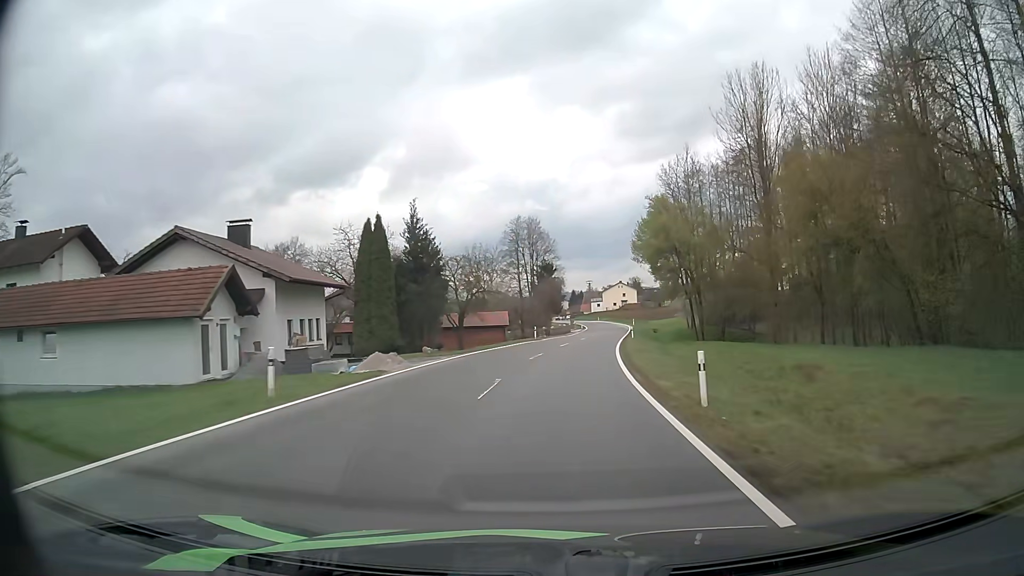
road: tertiary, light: Day
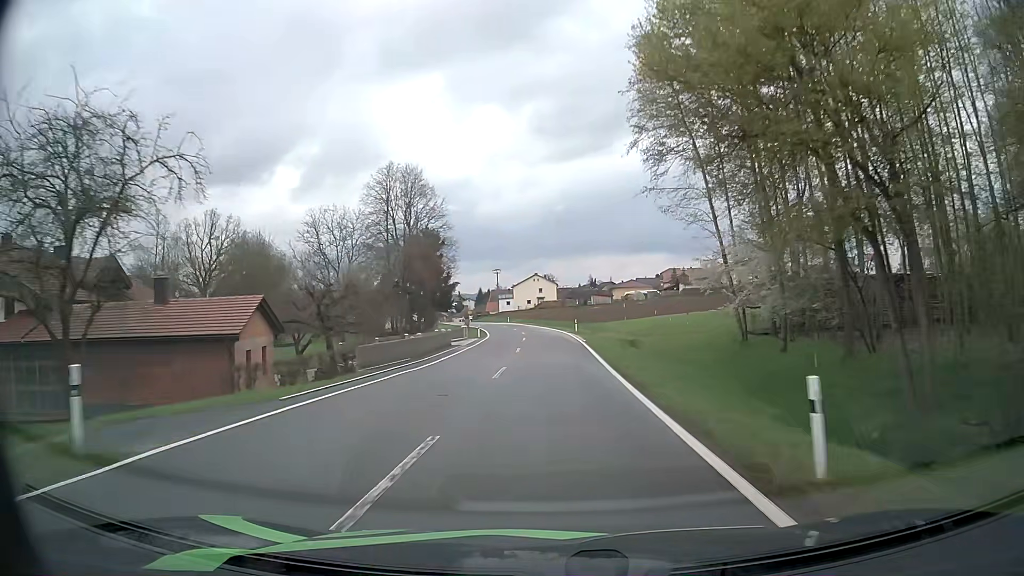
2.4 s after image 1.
(+3.0, +43.8) m; +7°
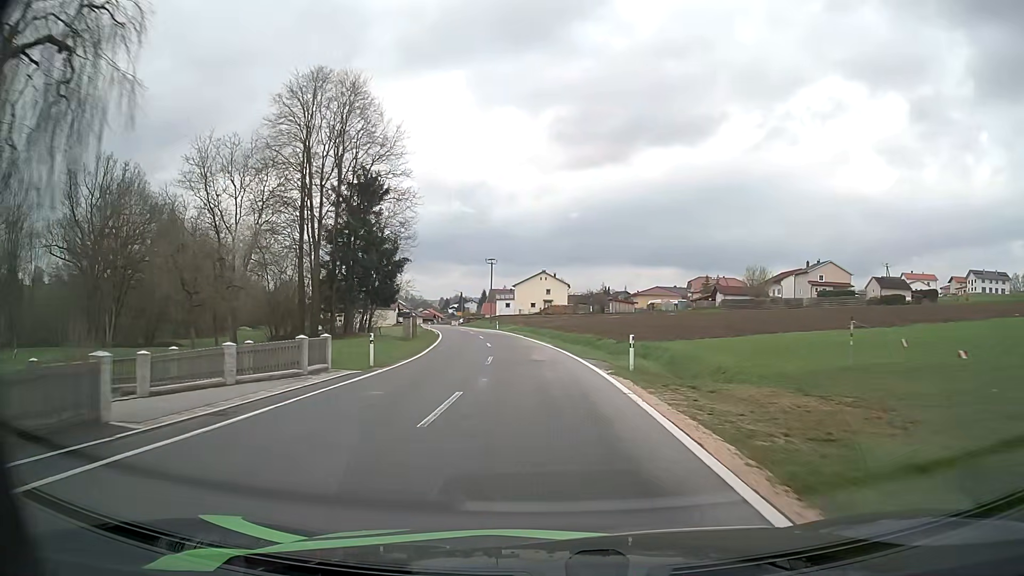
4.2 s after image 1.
(+0.3, +32.2) m; -1°
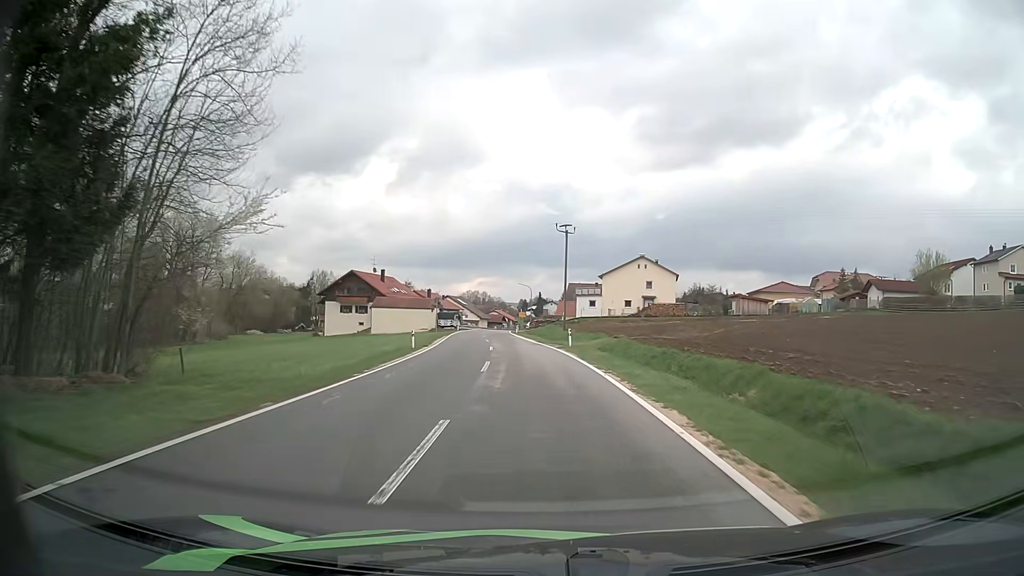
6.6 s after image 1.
(-2.2, +39.8) m; -7°
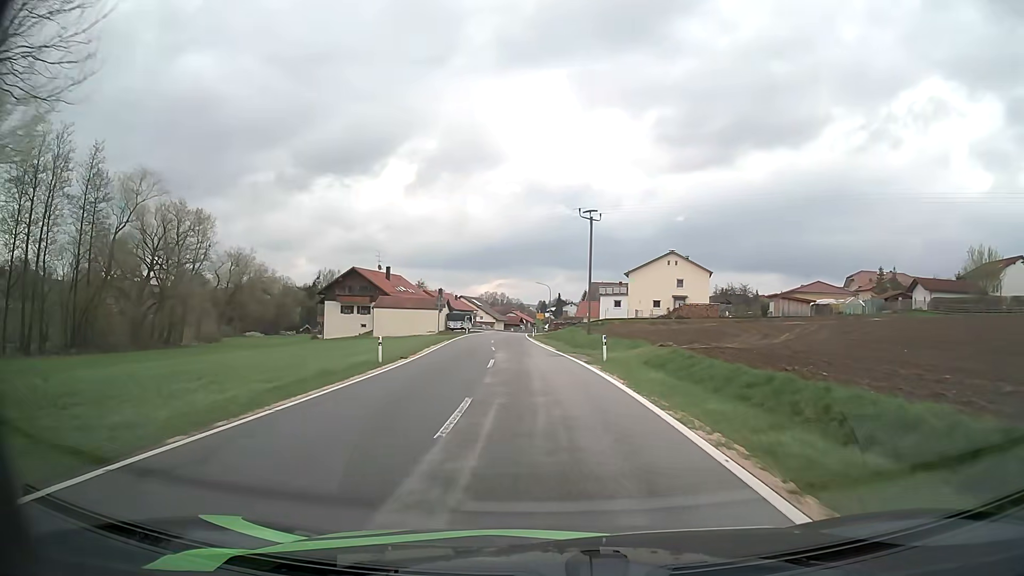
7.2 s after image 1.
(-0.1, +9.4) m; -1°
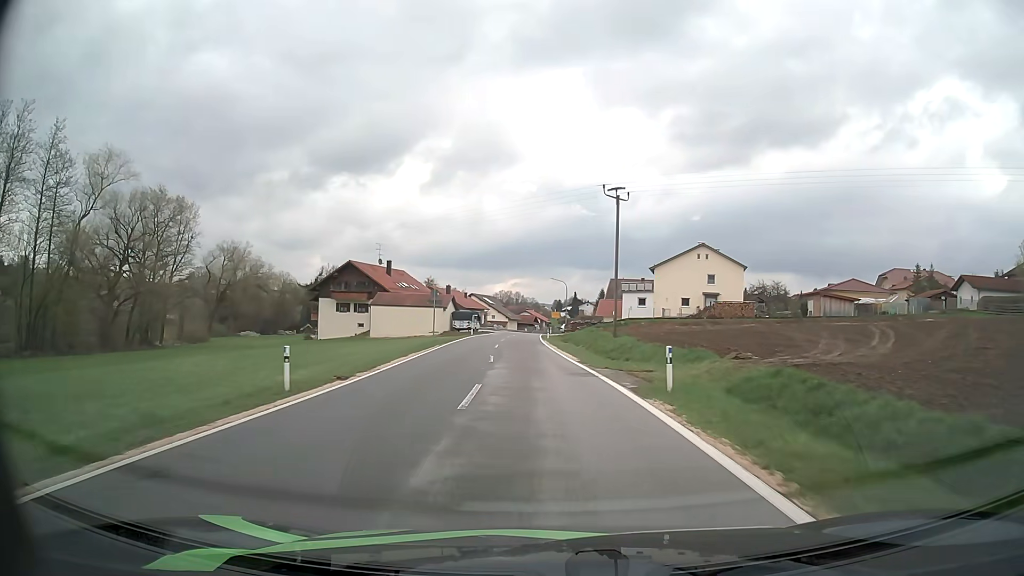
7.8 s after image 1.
(-0.1, +9.1) m; -1°
